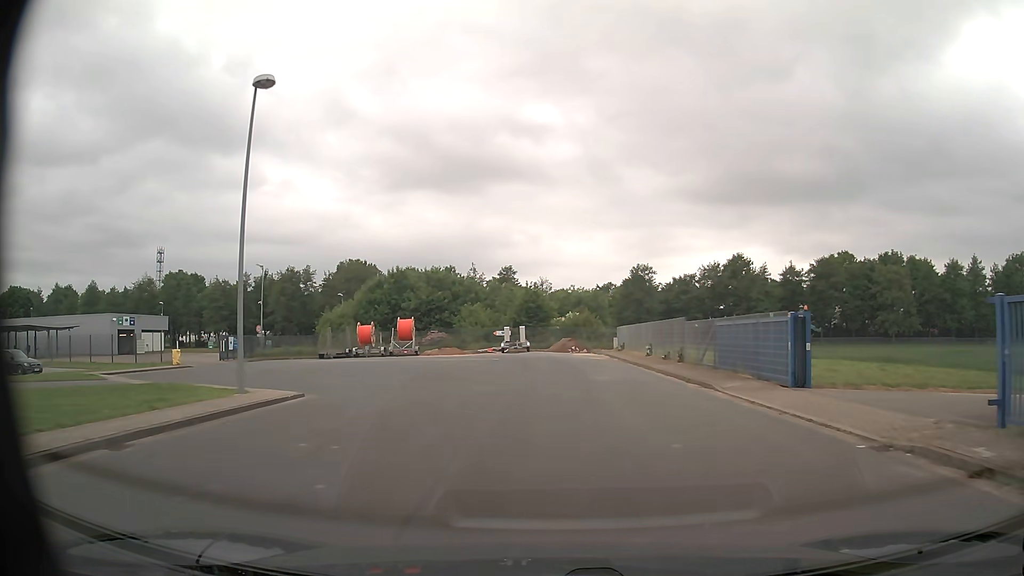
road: unclassified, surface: asphalt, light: Day
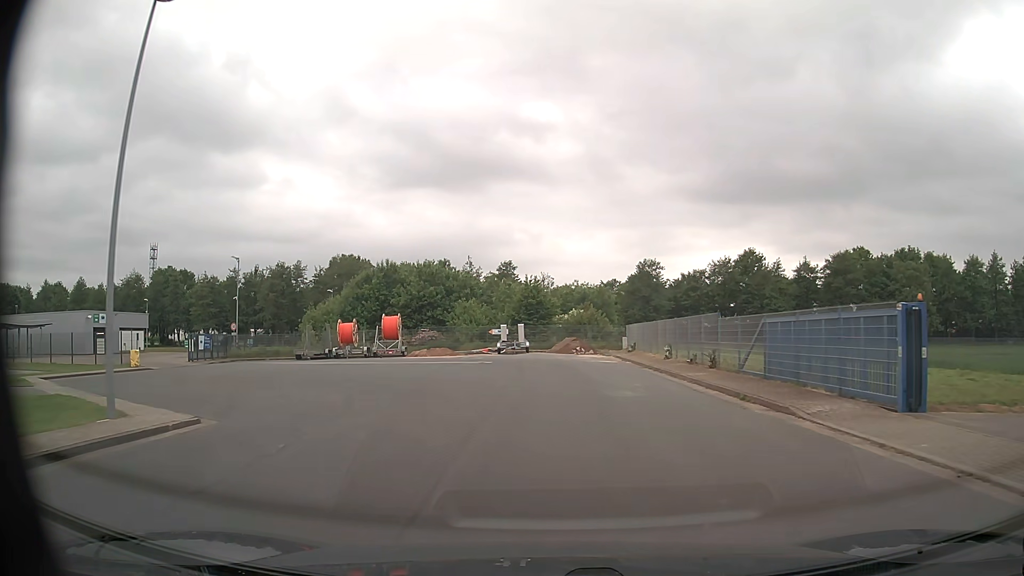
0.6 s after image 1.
(0.0, +5.5) m; 0°
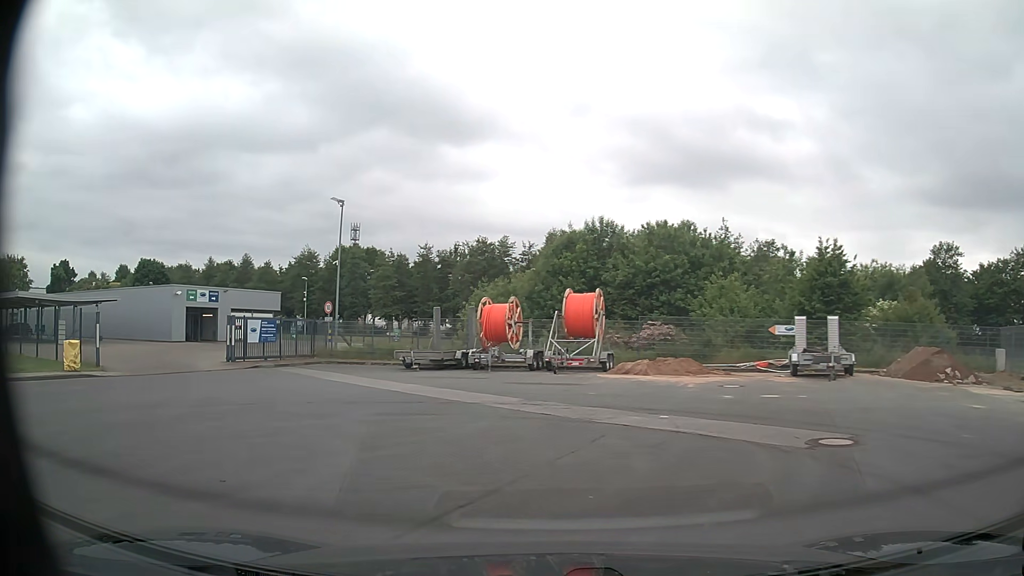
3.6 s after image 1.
(-2.7, +23.1) m; -20°
